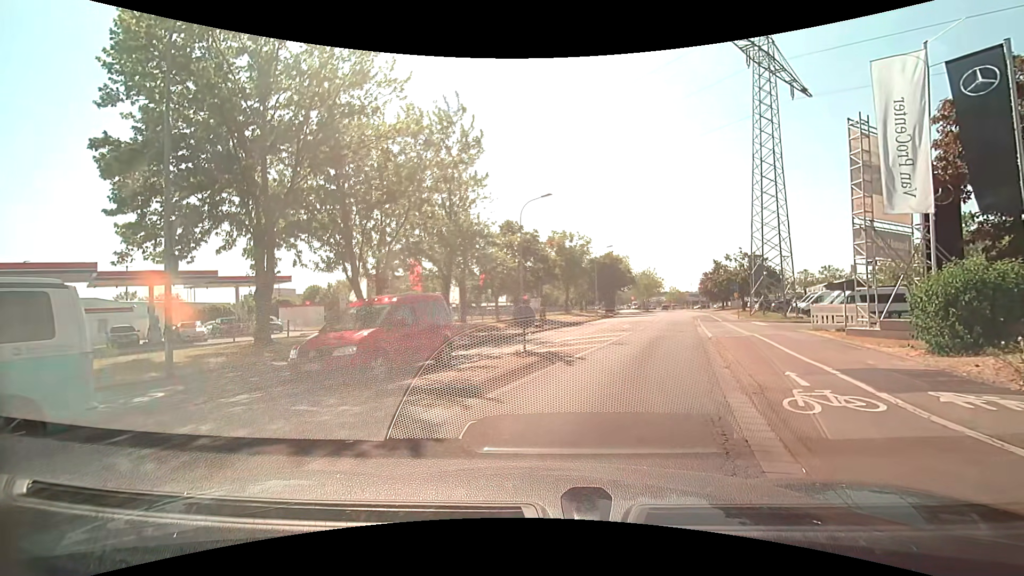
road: tertiary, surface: asphalt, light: Day
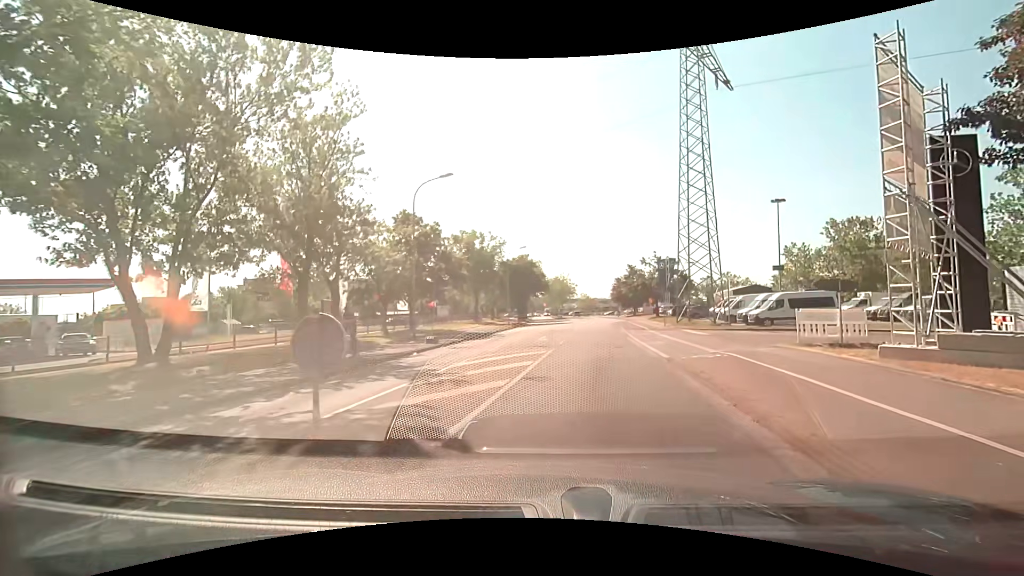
(+0.7, +7.7) m; +11°
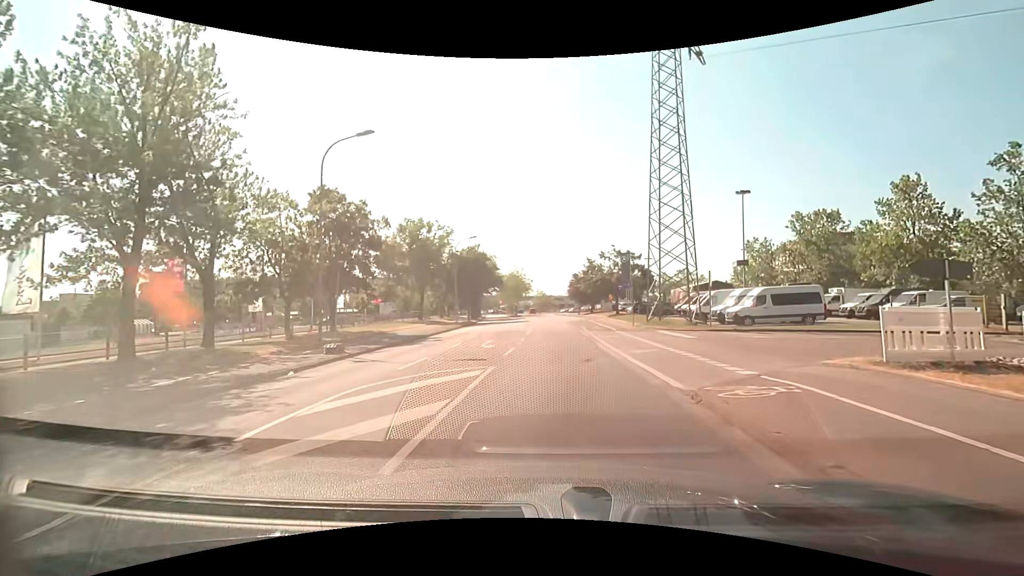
(+0.3, +6.4) m; +5°
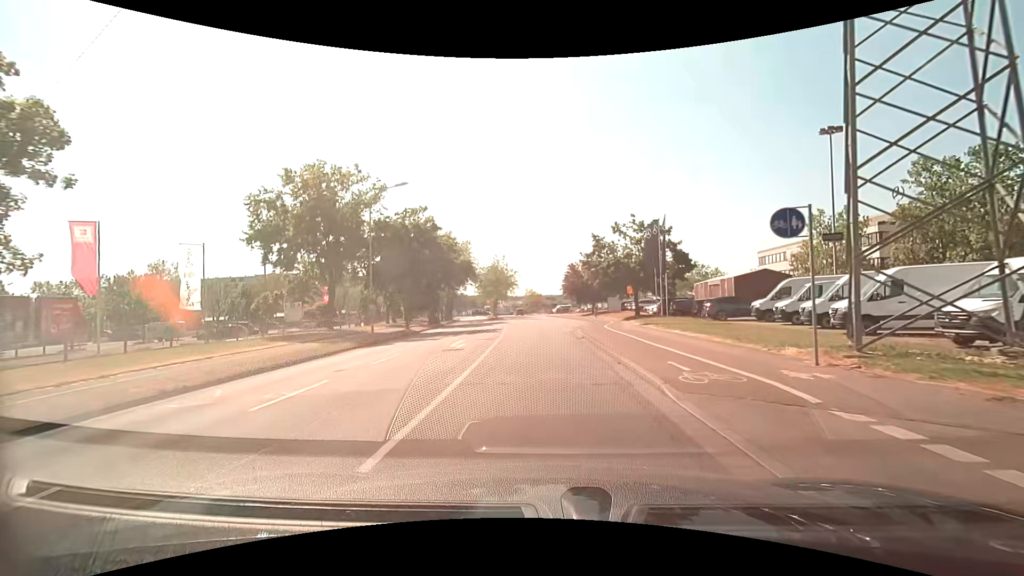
(+0.5, +23.4) m; +1°
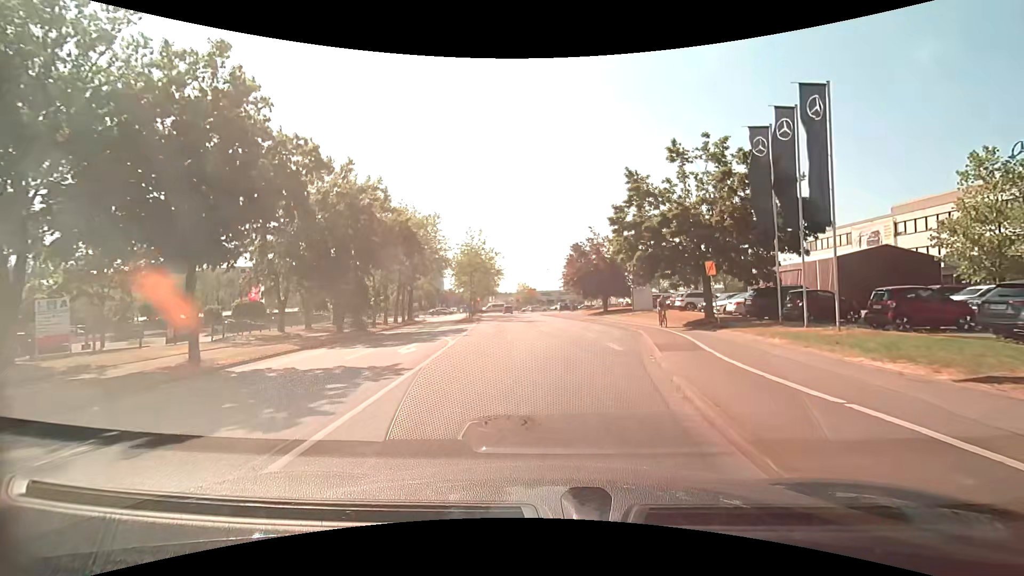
(-0.1, +22.5) m; +1°
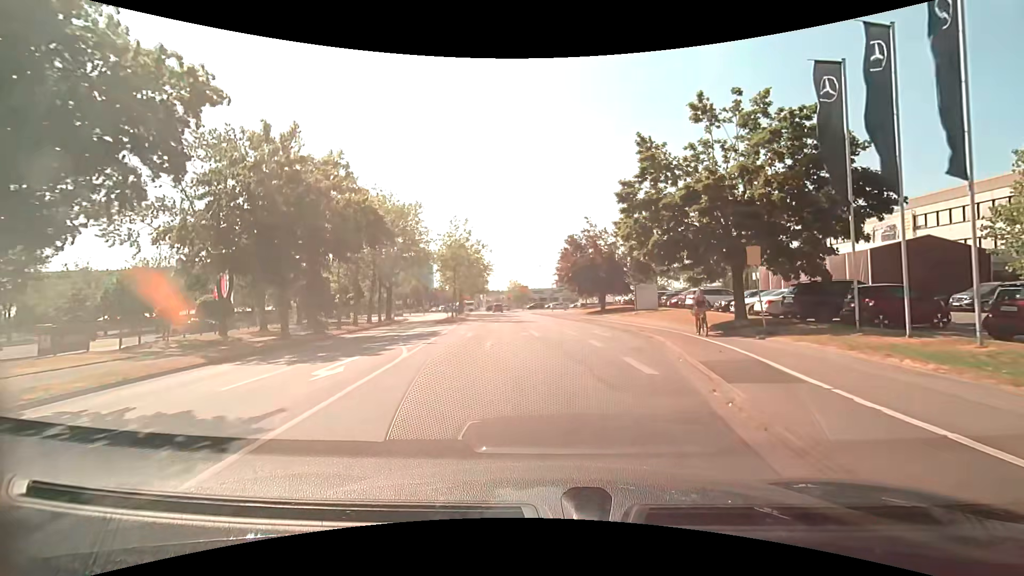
(0.0, +5.4) m; +1°
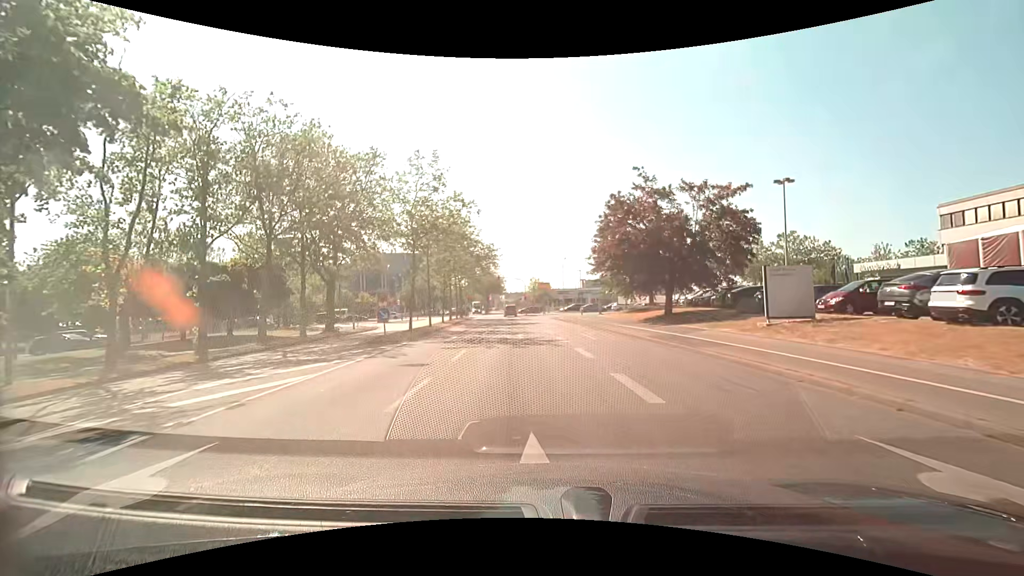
(-0.4, +20.5) m; -4°
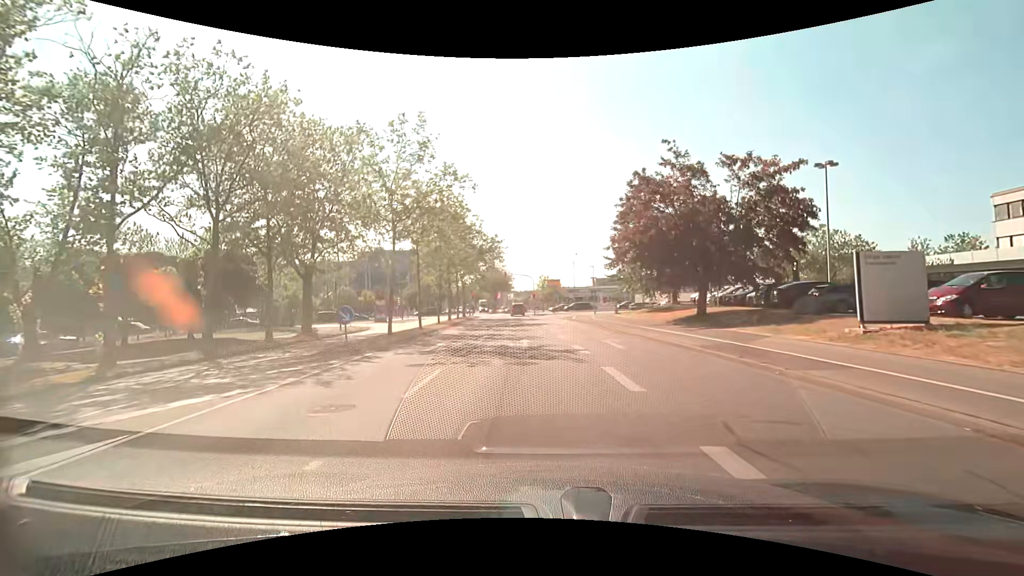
(0.0, +5.1) m; 0°
(0, +10) (0, +20) (-1, +30) (-1, +40) (-2, +50) (-3, +60) (-4, +70) (-5, +80) (-5, +90) (-6, +100) m
